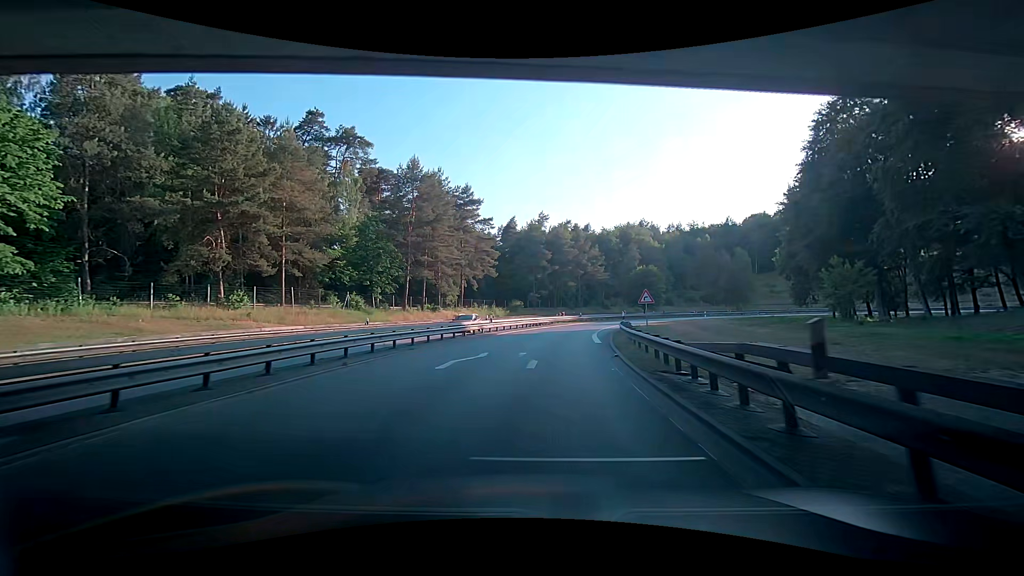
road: motorway_link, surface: asphalt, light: Day
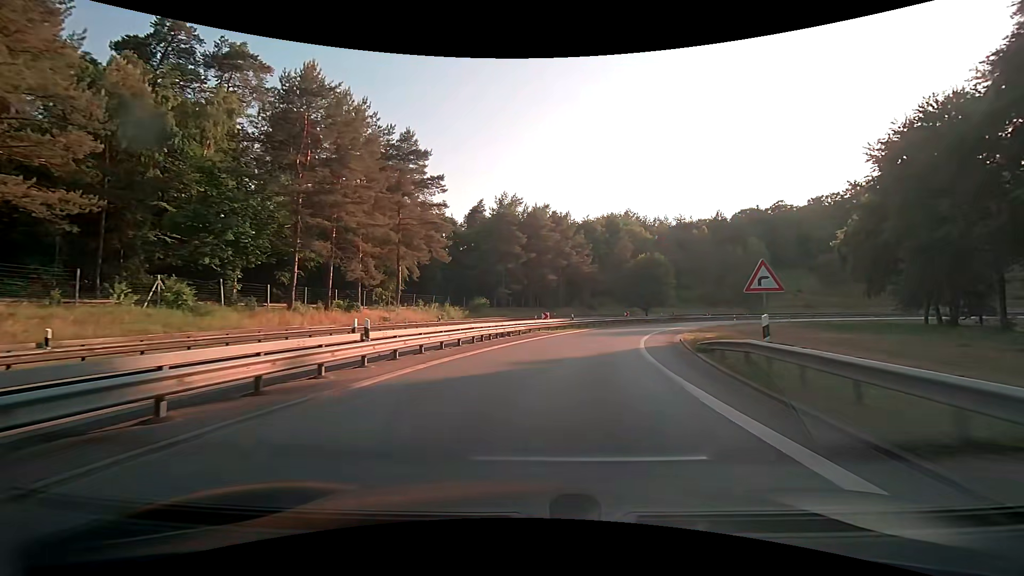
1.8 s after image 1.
(+2.3, +22.5) m; +11°
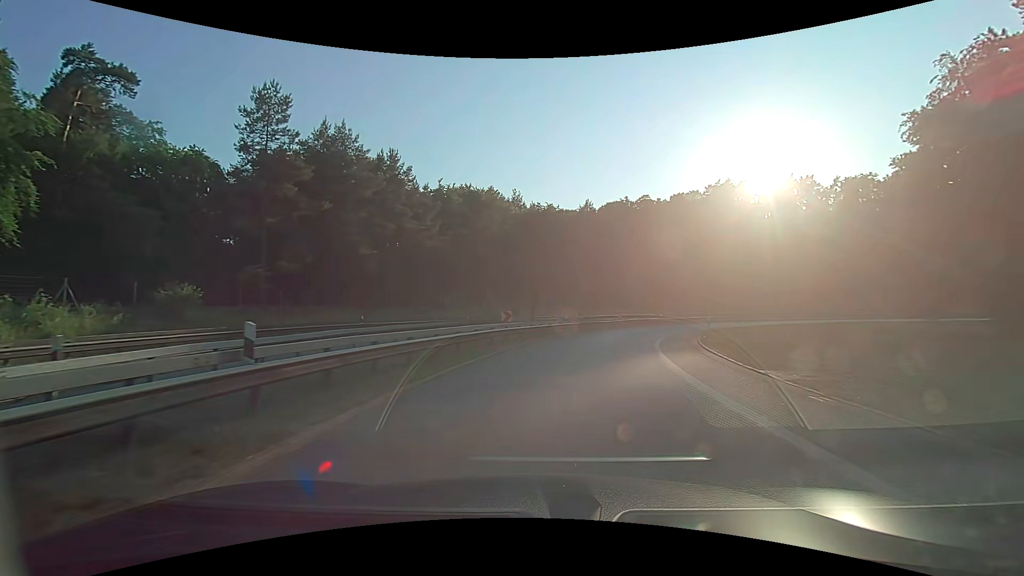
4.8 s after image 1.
(+4.2, +33.5) m; +15°
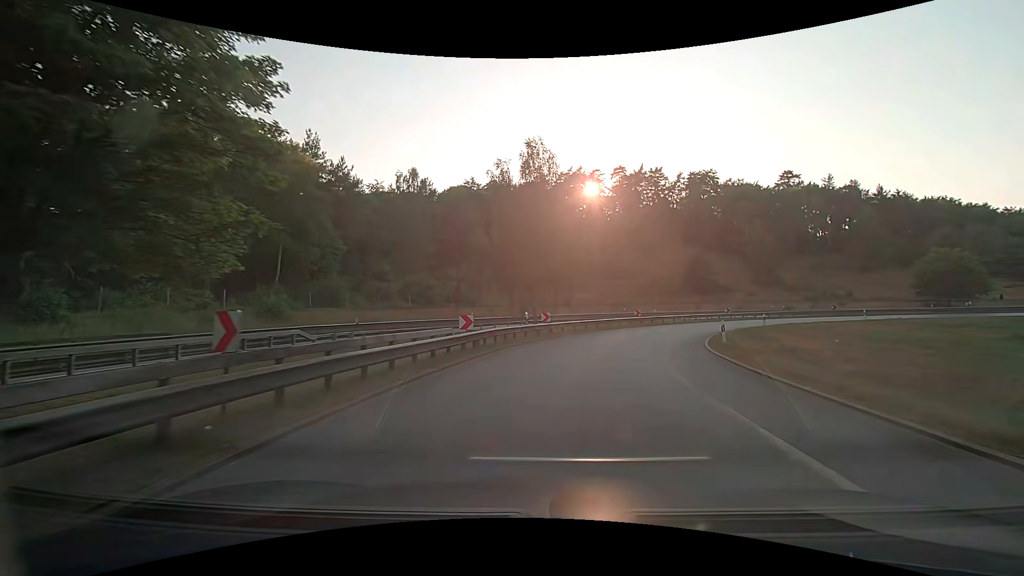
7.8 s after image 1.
(+4.9, +30.3) m; +18°
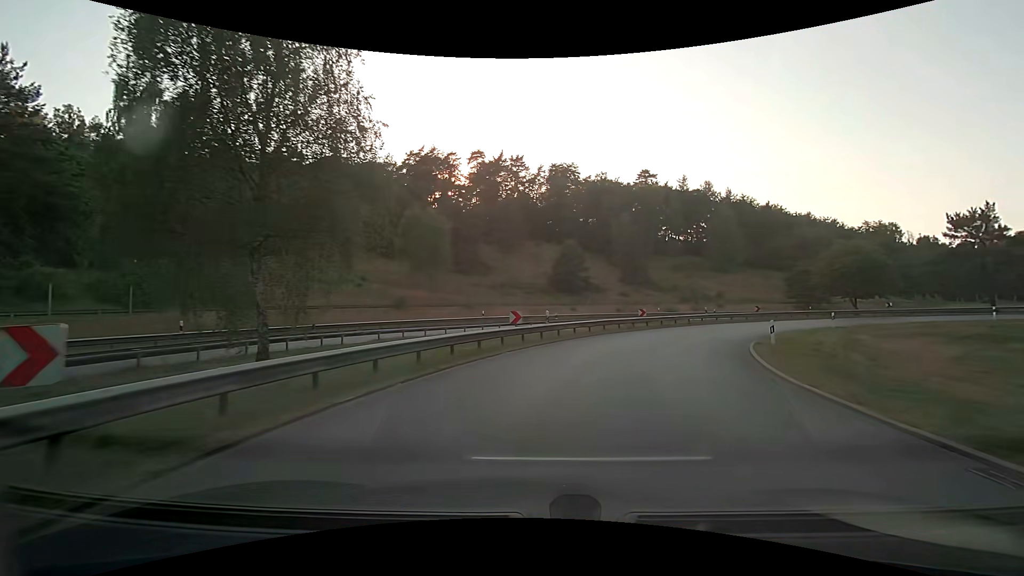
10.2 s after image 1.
(+3.3, +23.2) m; +17°
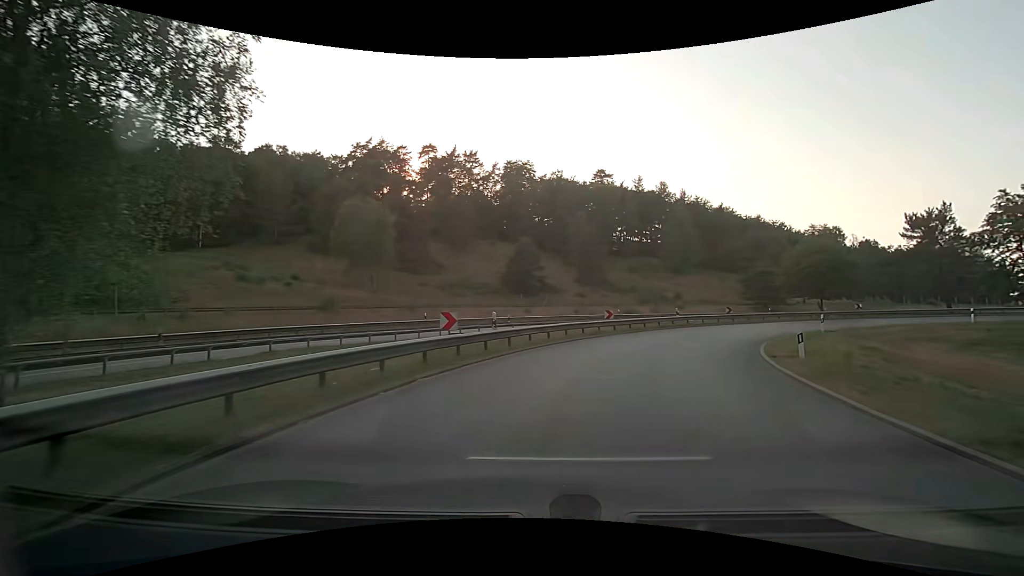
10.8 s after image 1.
(+0.3, +5.7) m; +5°
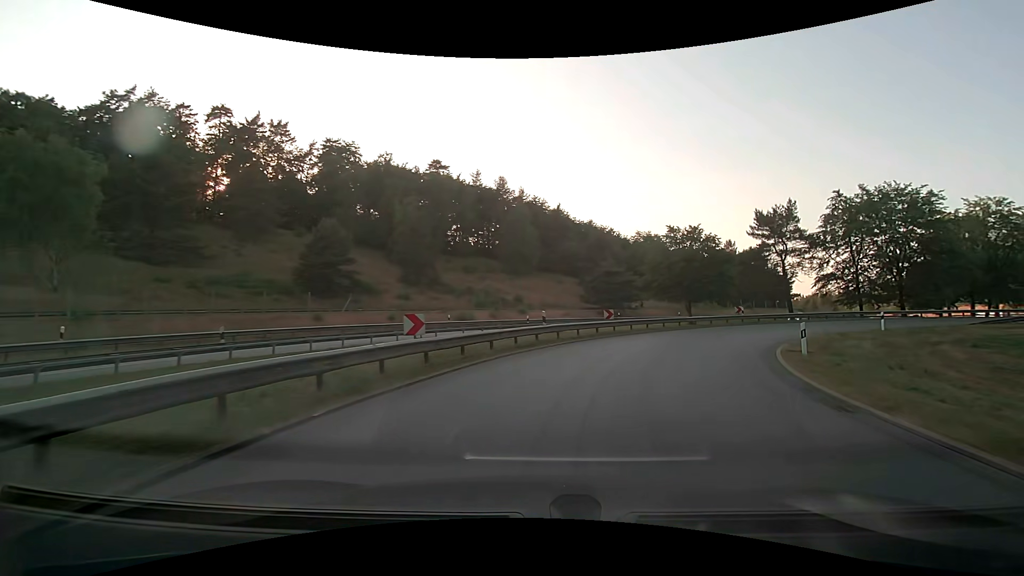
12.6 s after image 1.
(+2.5, +16.7) m; +18°
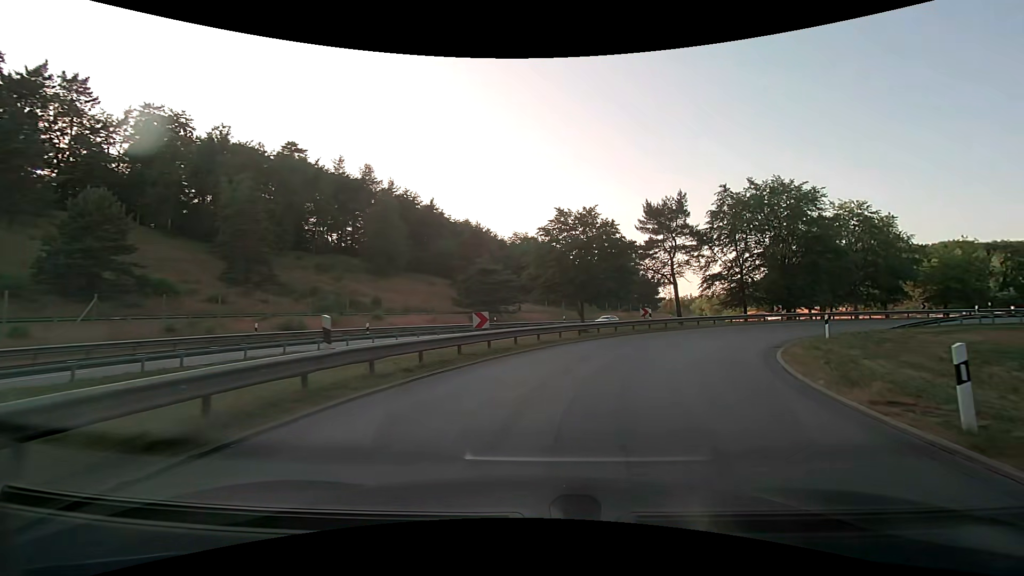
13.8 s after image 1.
(+1.4, +11.0) m; +14°
(+1, +10) (+4, +19) (+10, +28) (+17, +35) (+25, +40) (+35, +43) (+45, +44) (+55, +42) (+64, +39) (+73, +34) m
